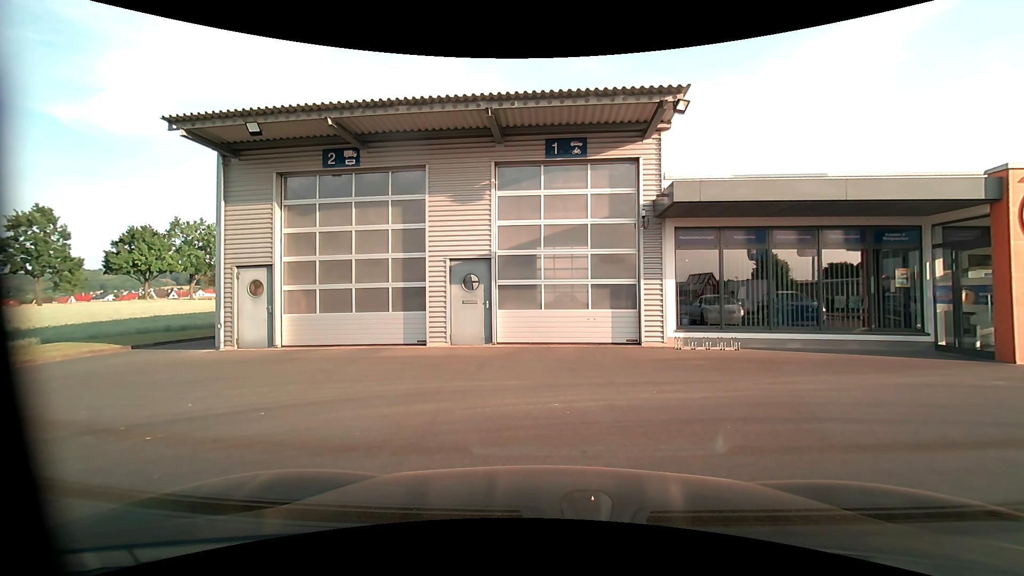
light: Day
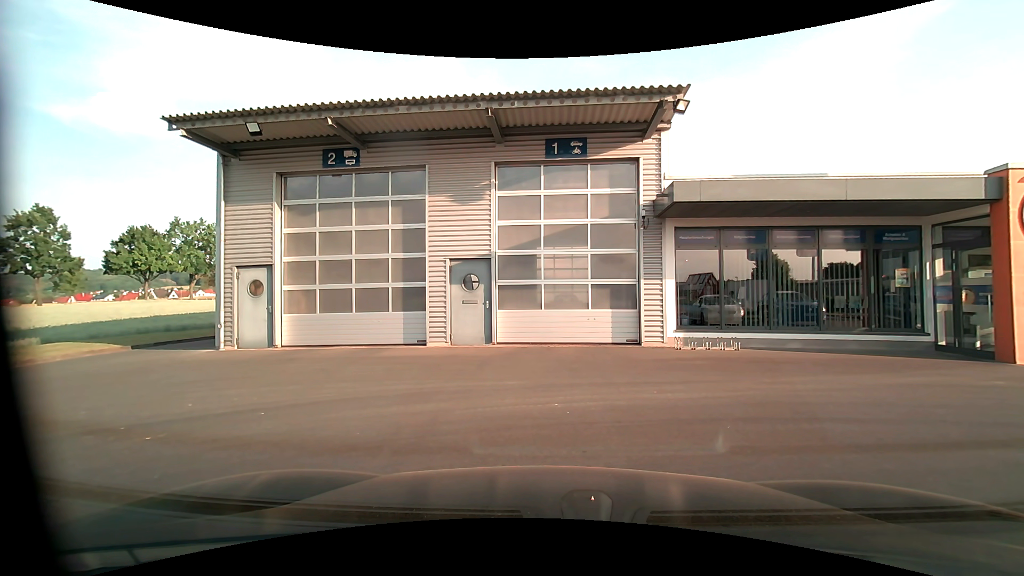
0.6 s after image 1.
(0.0, 0.0) m; 0°
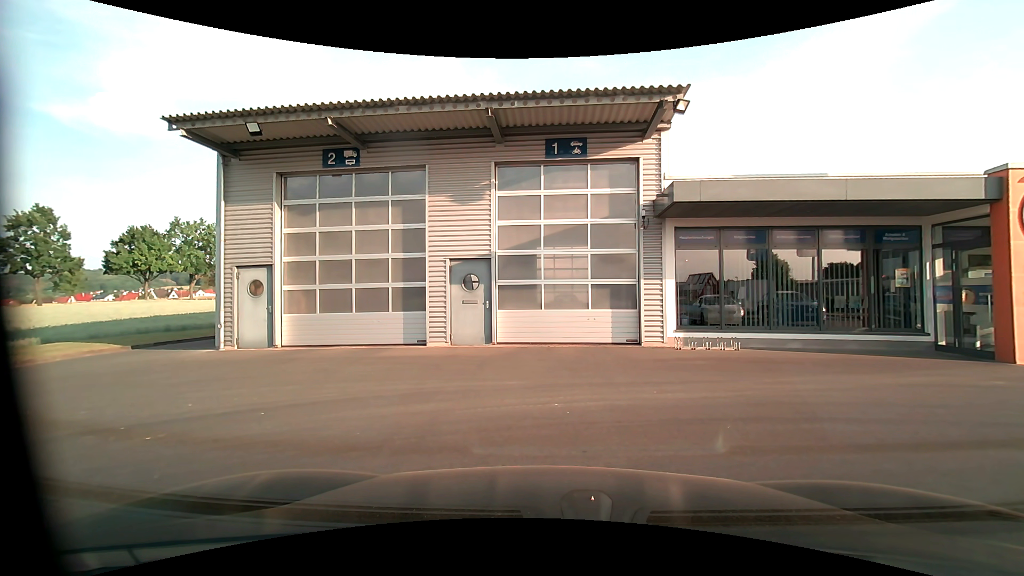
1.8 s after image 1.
(0.0, 0.0) m; 0°
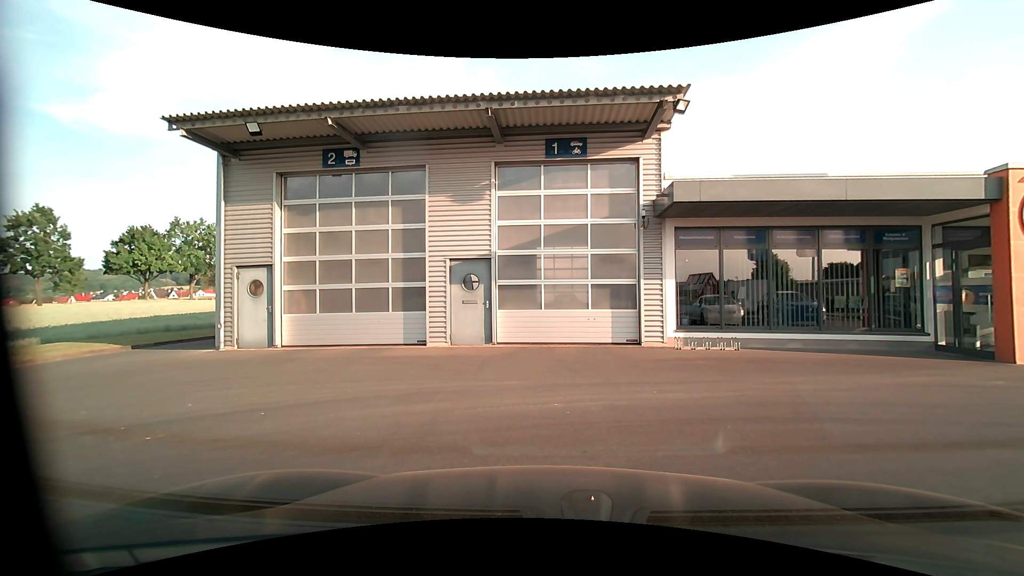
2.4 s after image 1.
(0.0, 0.0) m; 0°
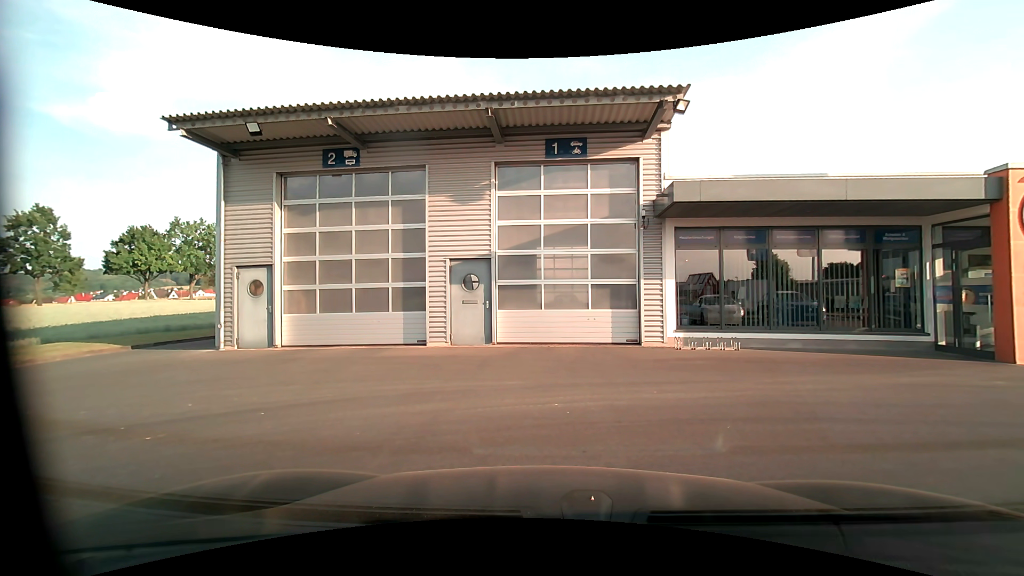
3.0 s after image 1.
(0.0, 0.0) m; 0°
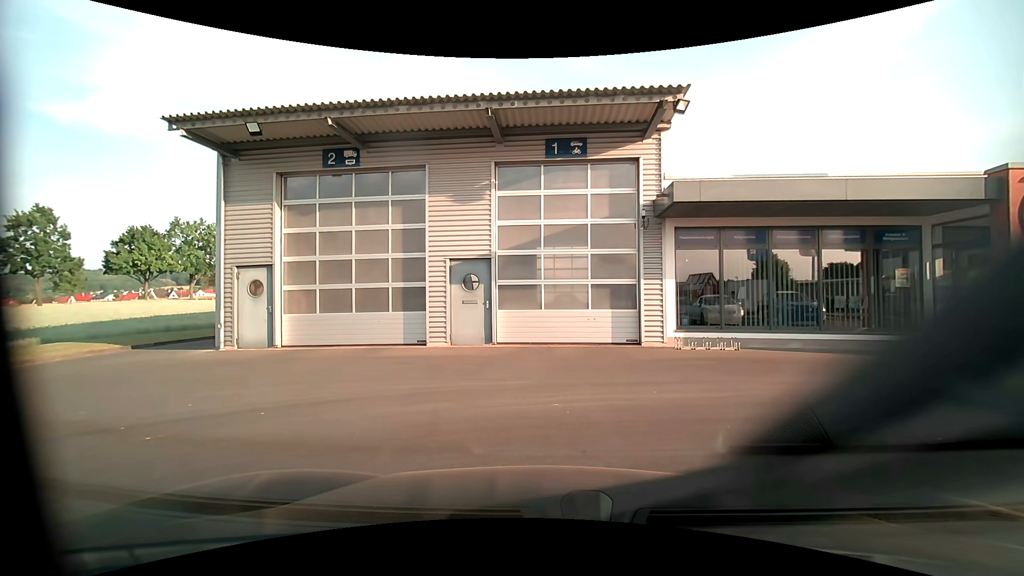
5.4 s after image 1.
(0.0, 0.0) m; 0°
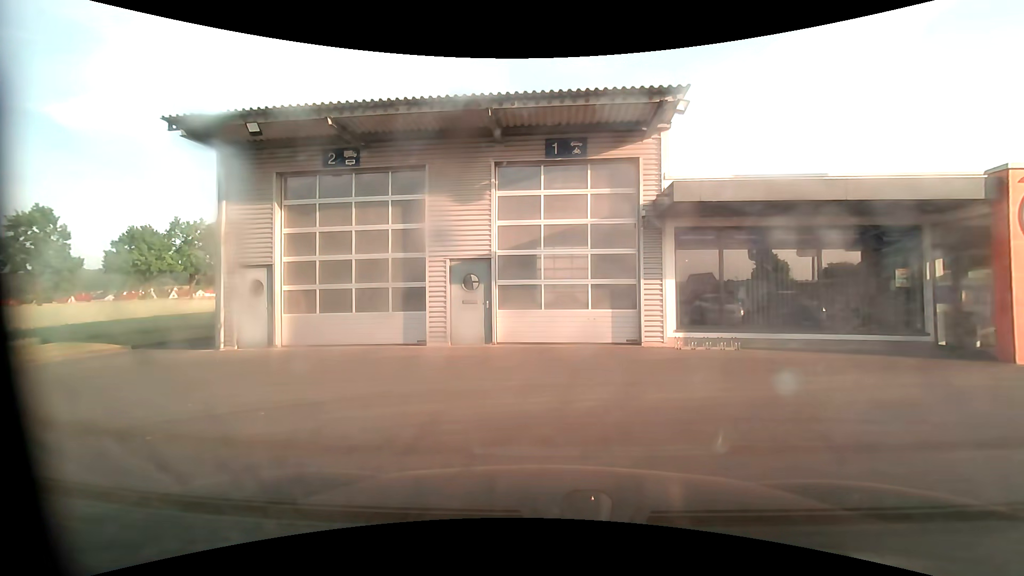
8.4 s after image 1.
(0.0, 0.0) m; 0°
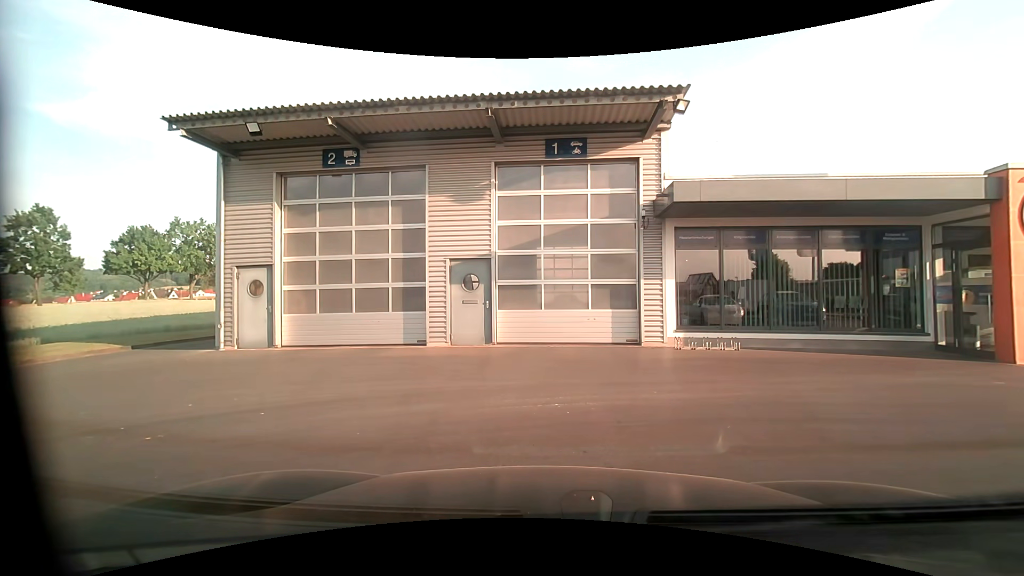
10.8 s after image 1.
(0.0, 0.0) m; 0°
